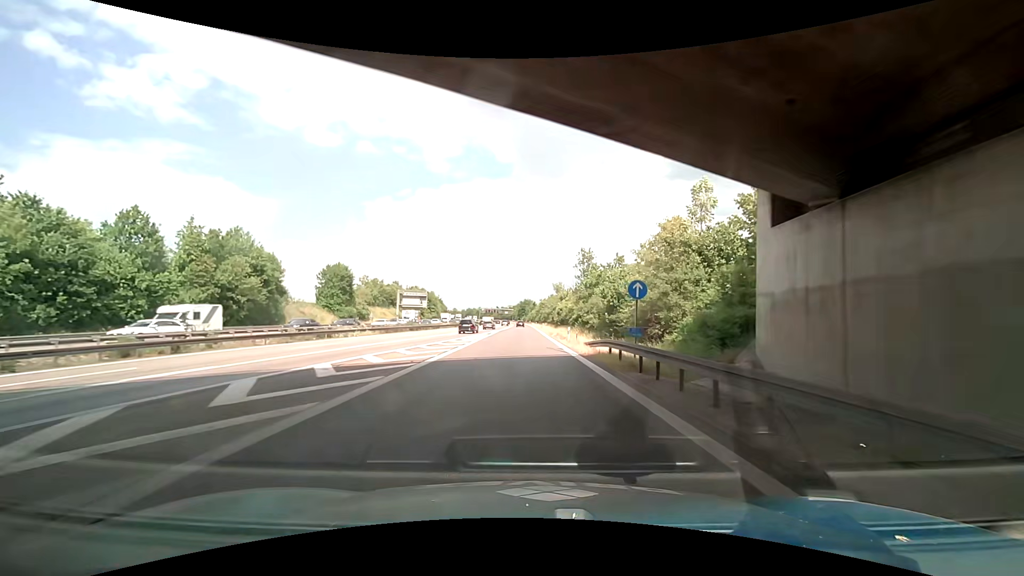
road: motorway_link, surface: asphalt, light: Day
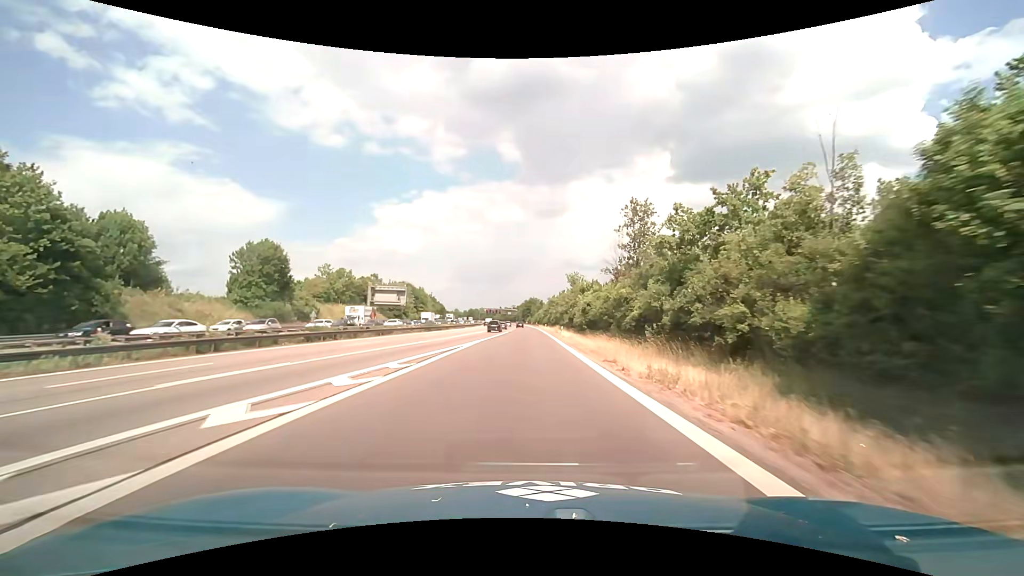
(-1.2, +35.5) m; -1°
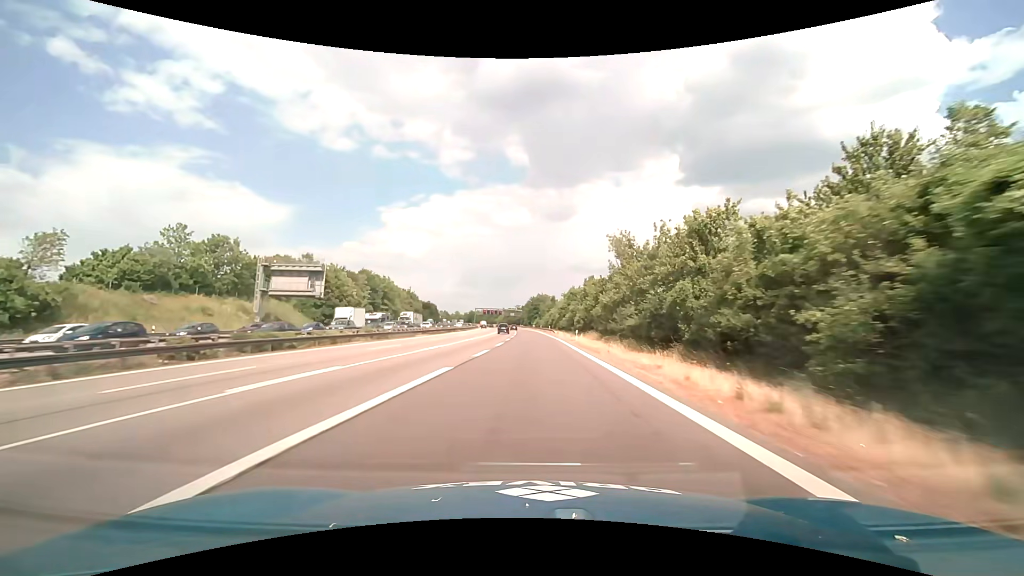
(-0.2, +56.2) m; -1°
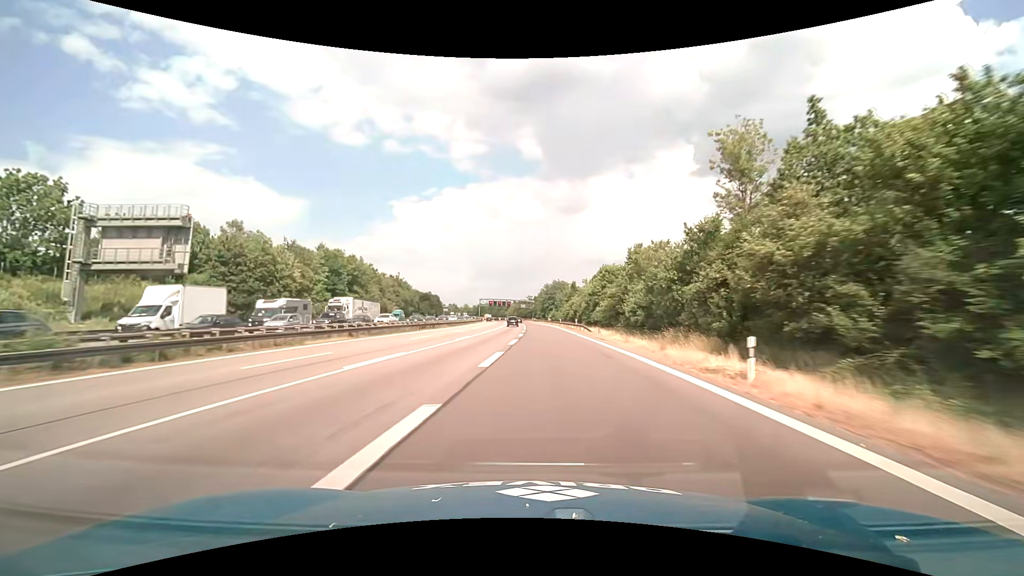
(-0.4, +32.7) m; -1°
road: motorway
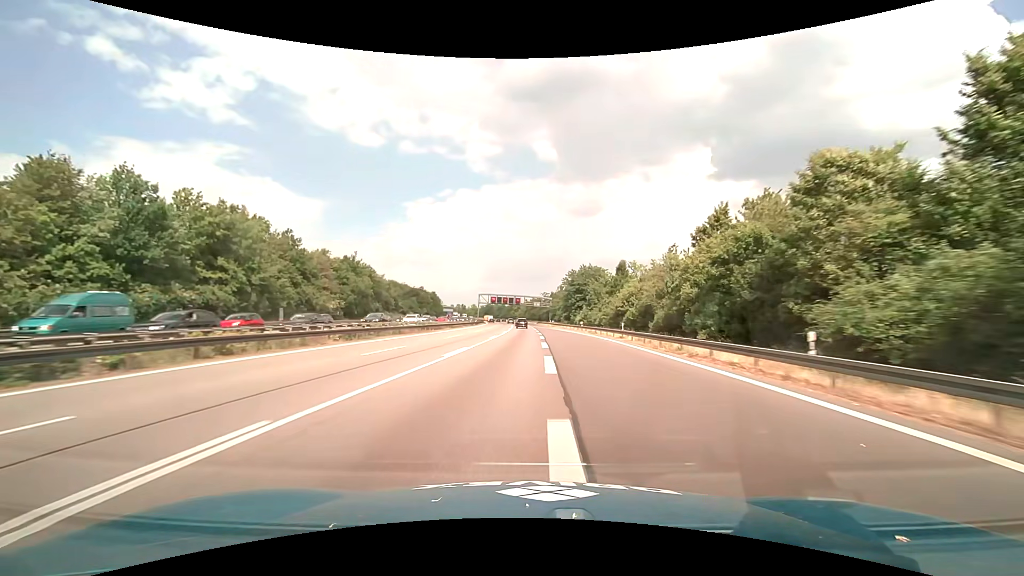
(-0.8, +49.0) m; -2°
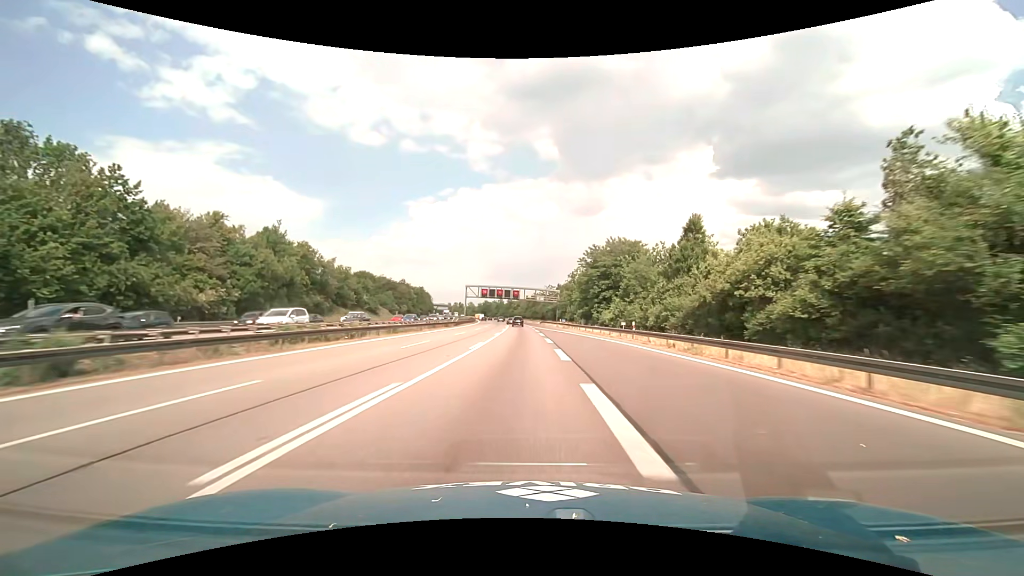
(-0.1, +32.2) m; 0°
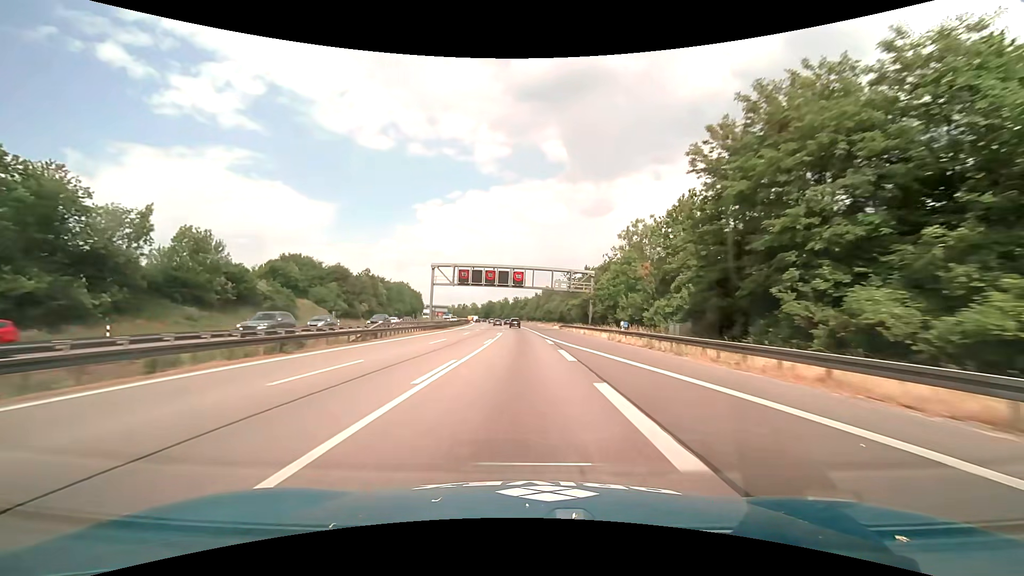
(-0.3, +47.9) m; -1°
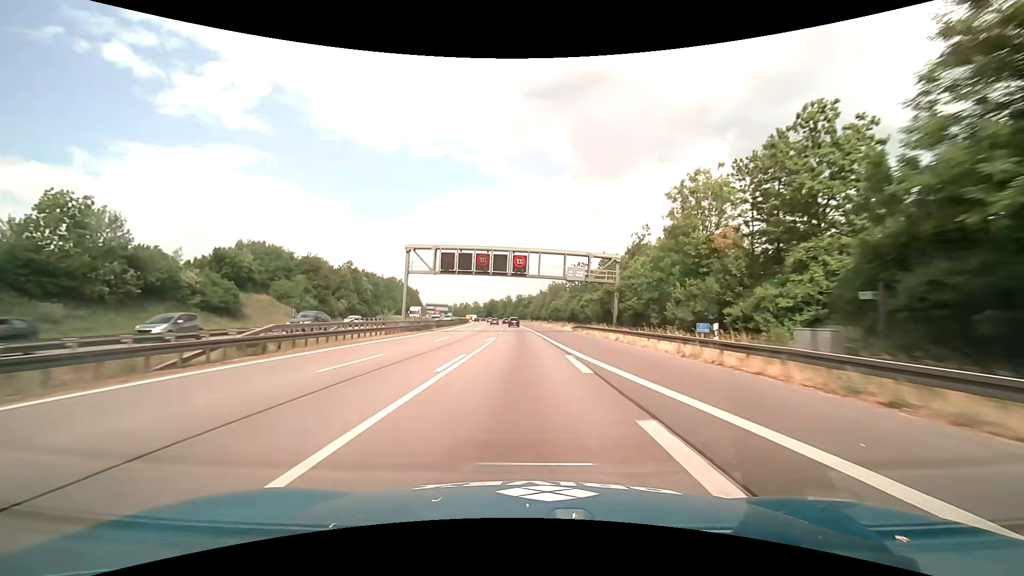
(0.0, +15.9) m; 0°
(0, +10) (0, +20) (0, +30) (-1, +40) (-1, +50) (-1, +60) (-2, +70) (-2, +80) (-3, +90) (-4, +100) m
